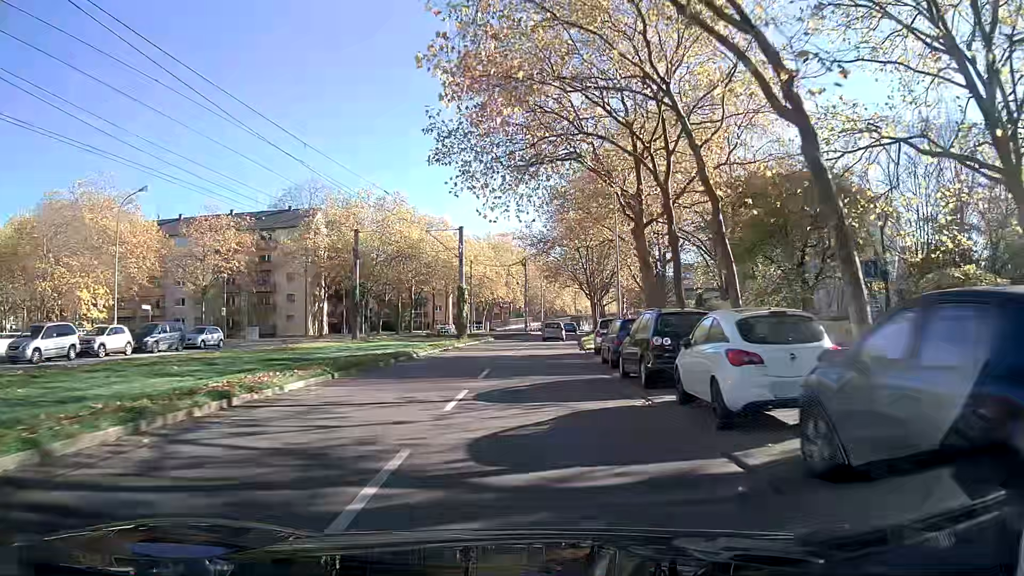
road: tertiary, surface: asphalt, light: Day
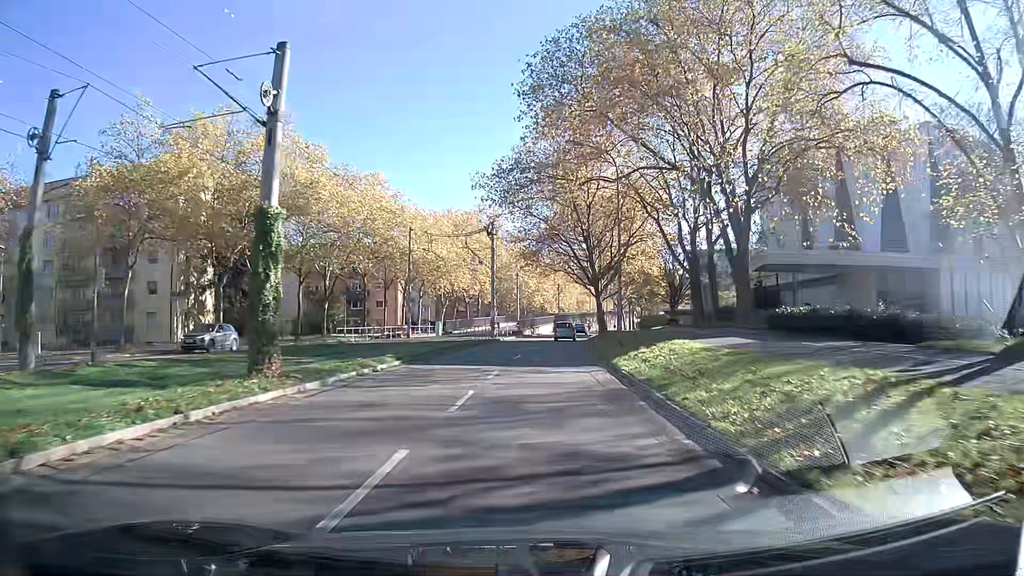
(+0.5, +29.8) m; +2°
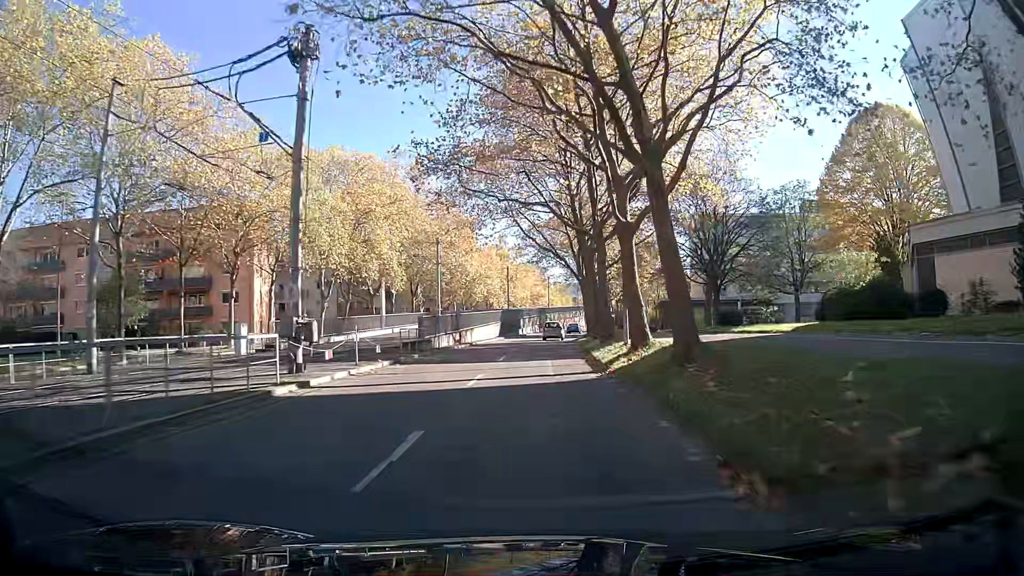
(+1.5, +37.8) m; +4°
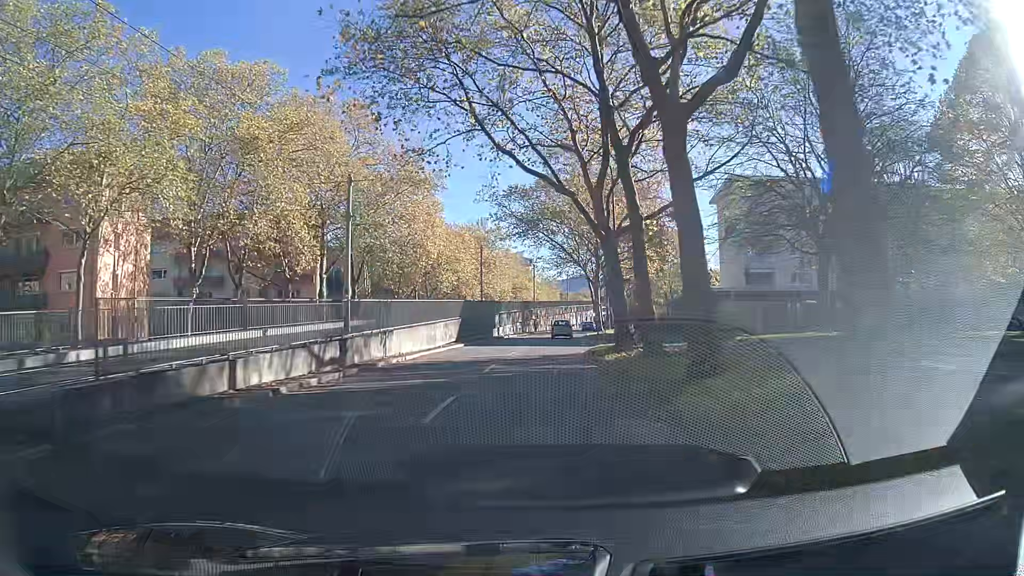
(+0.4, +23.0) m; +2°
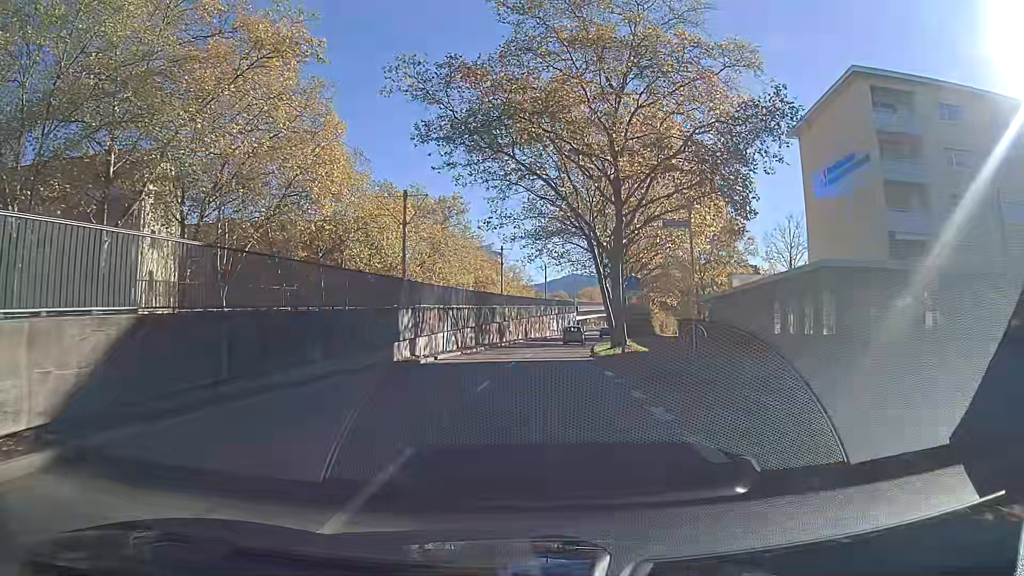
(+0.6, +31.0) m; +2°
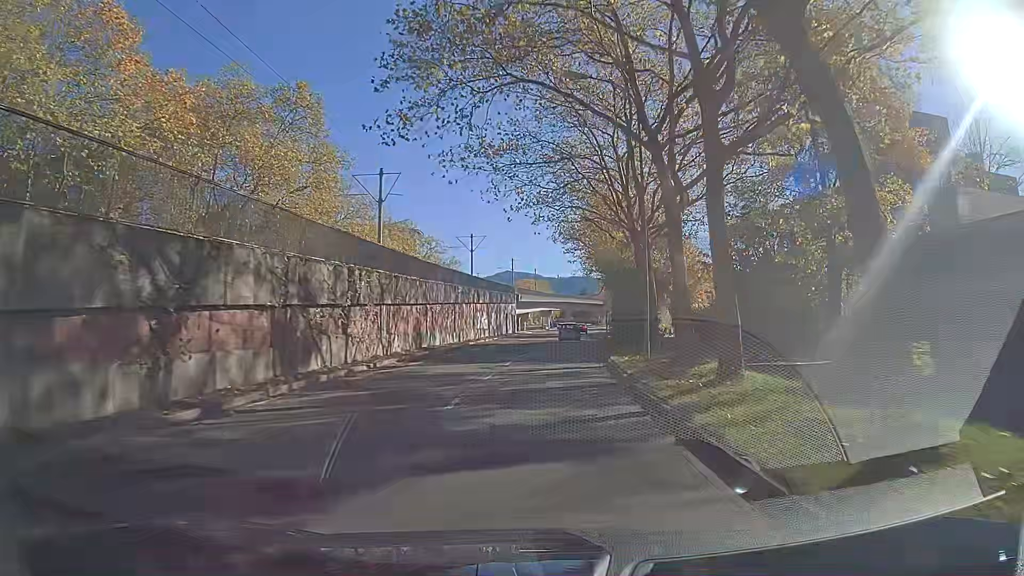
(+1.7, +38.6) m; +6°
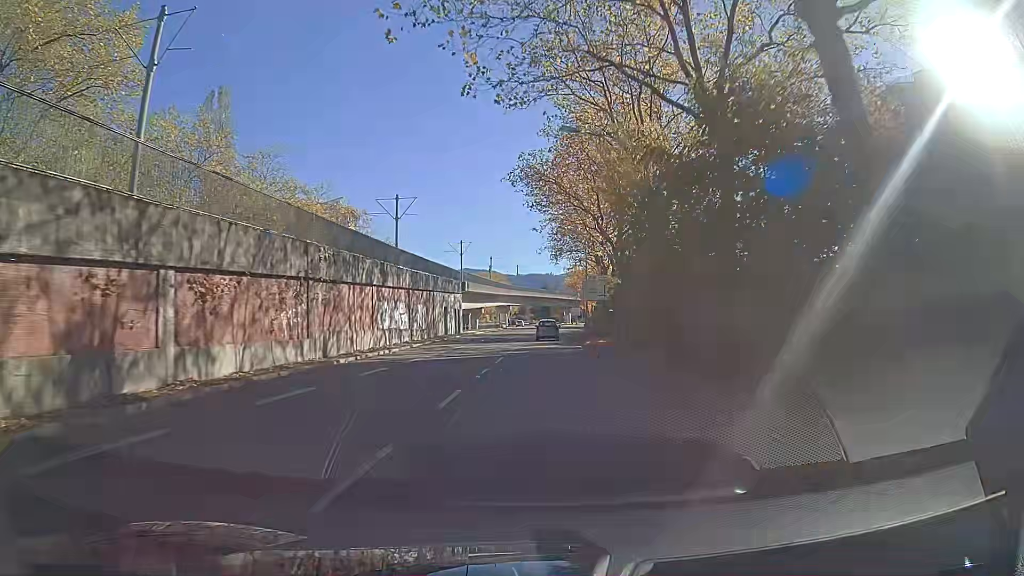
(+0.6, +23.2) m; +2°
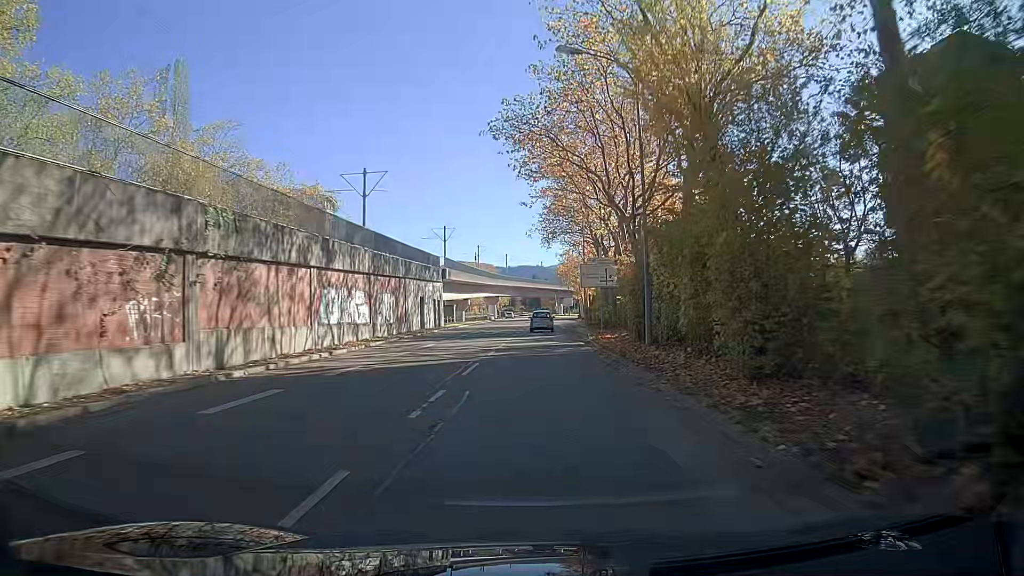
(0.0, +7.7) m; 0°
